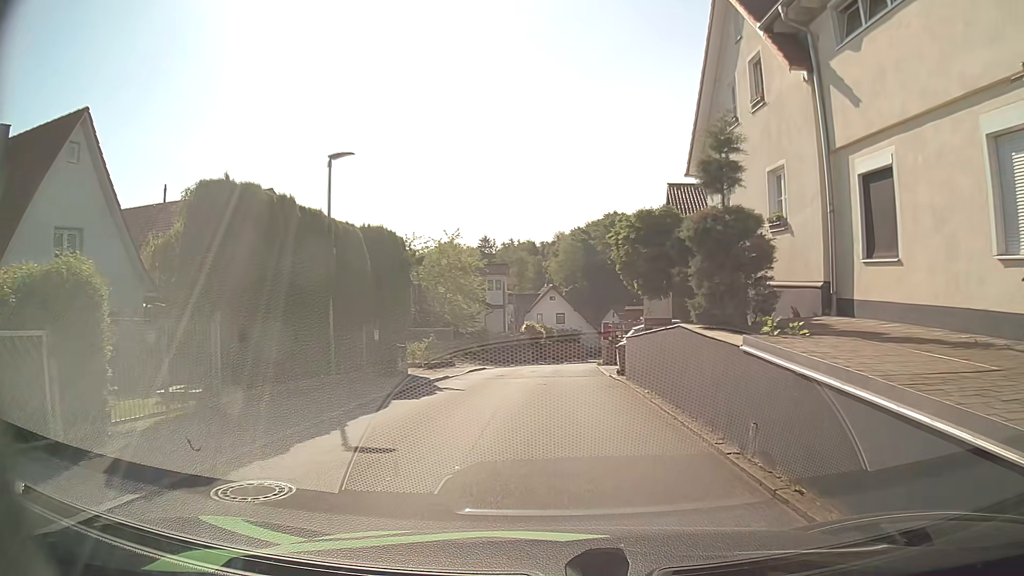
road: residential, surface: asphalt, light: Day
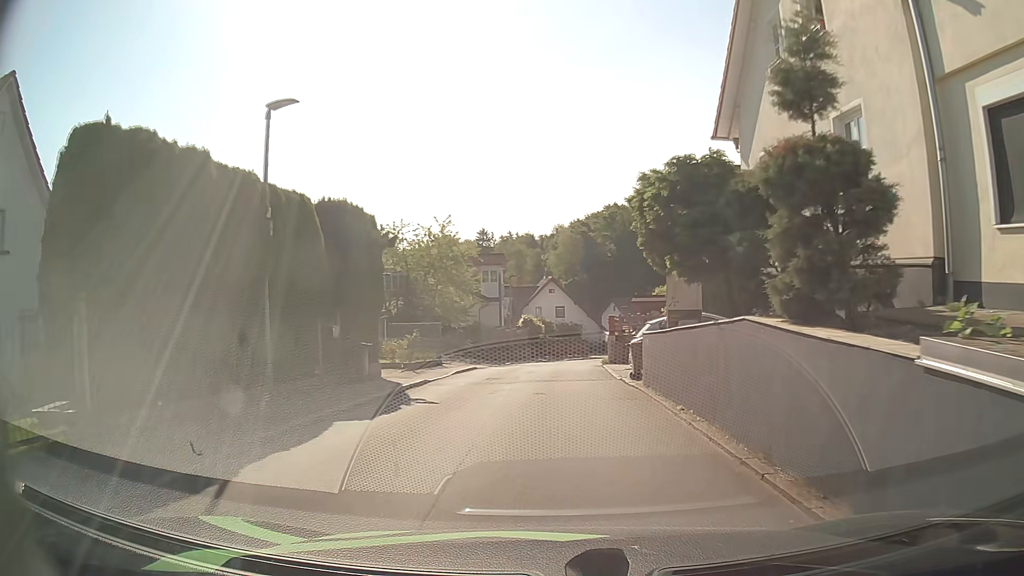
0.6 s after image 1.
(0.0, +3.5) m; 0°
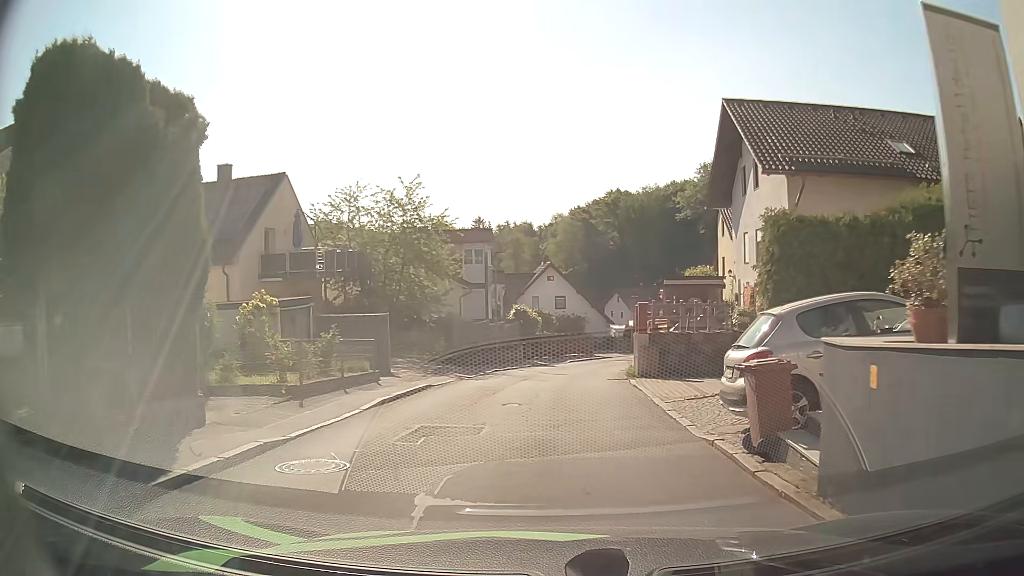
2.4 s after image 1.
(-0.2, +10.1) m; -1°
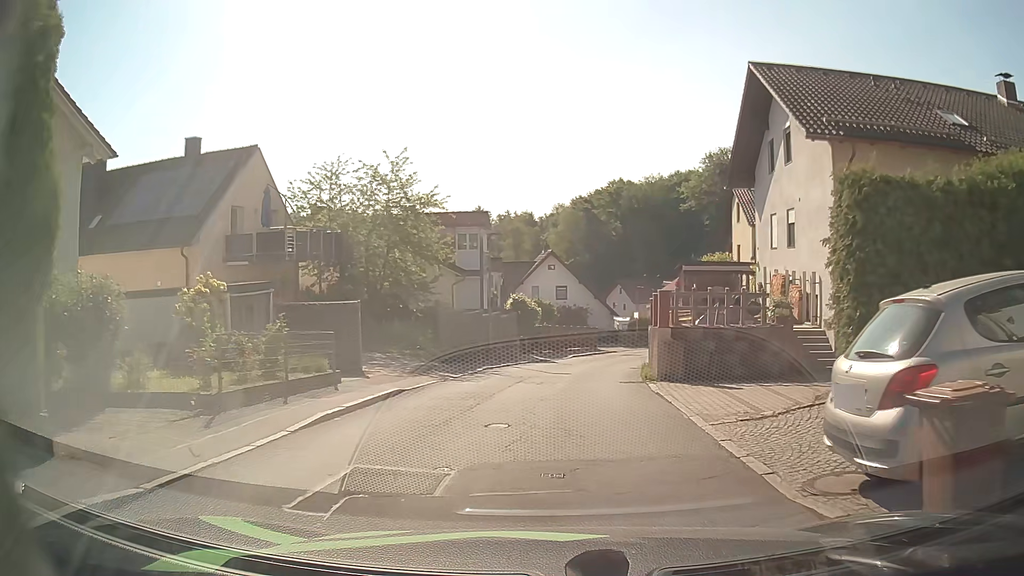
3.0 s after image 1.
(0.0, +3.5) m; +1°
